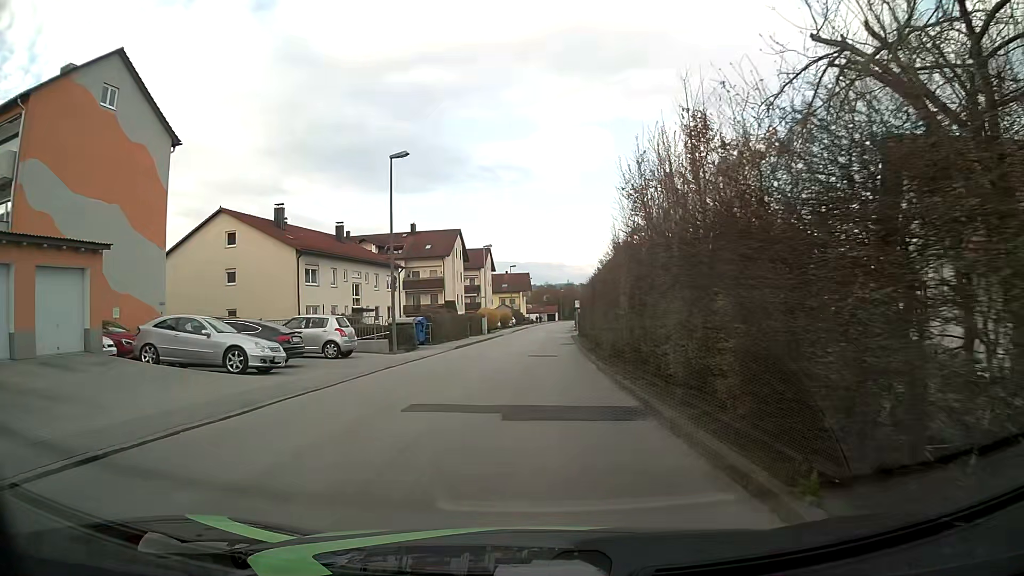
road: unclassified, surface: asphalt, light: Day
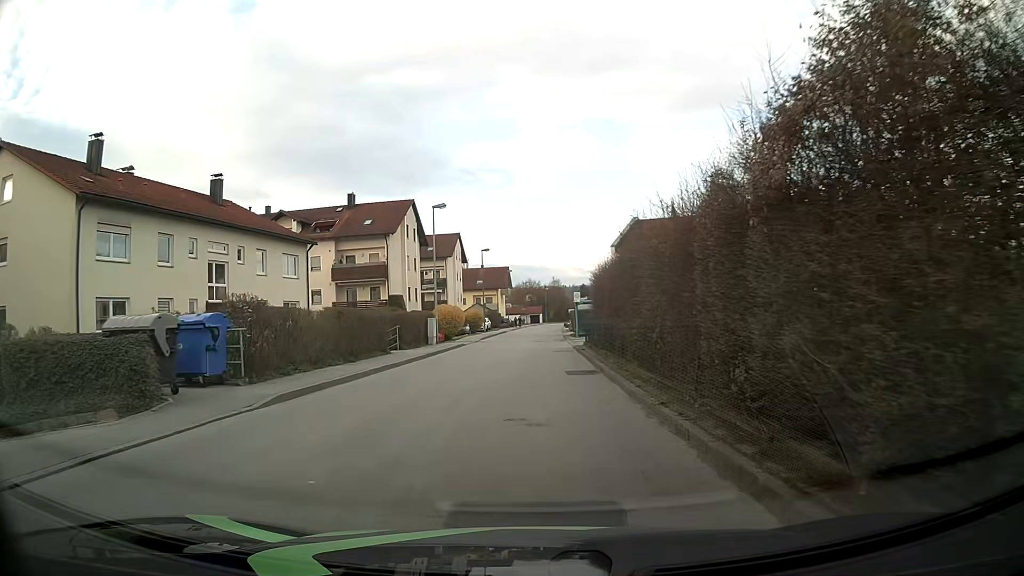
(0.0, +22.3) m; +1°
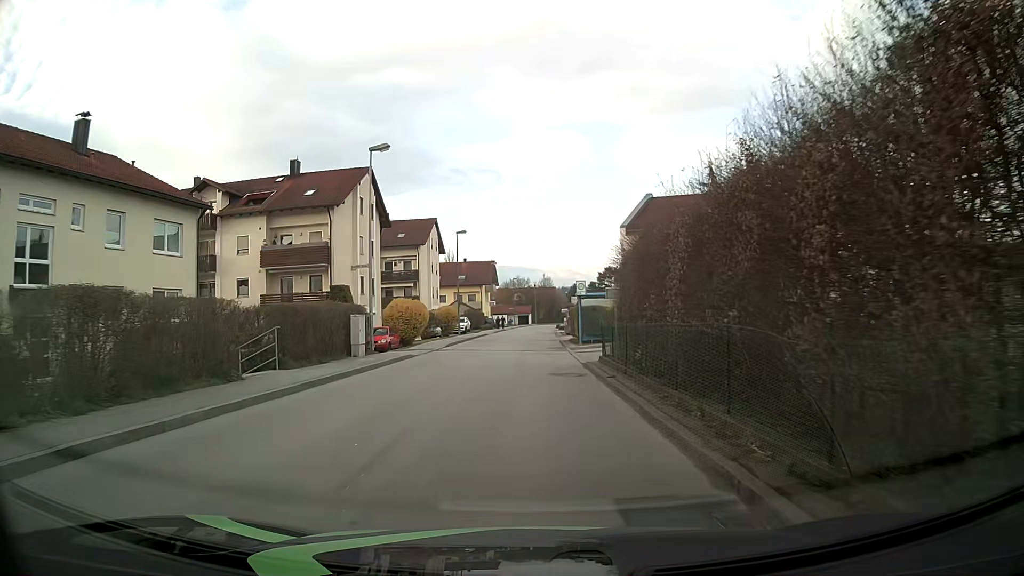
(+0.1, +13.4) m; 0°
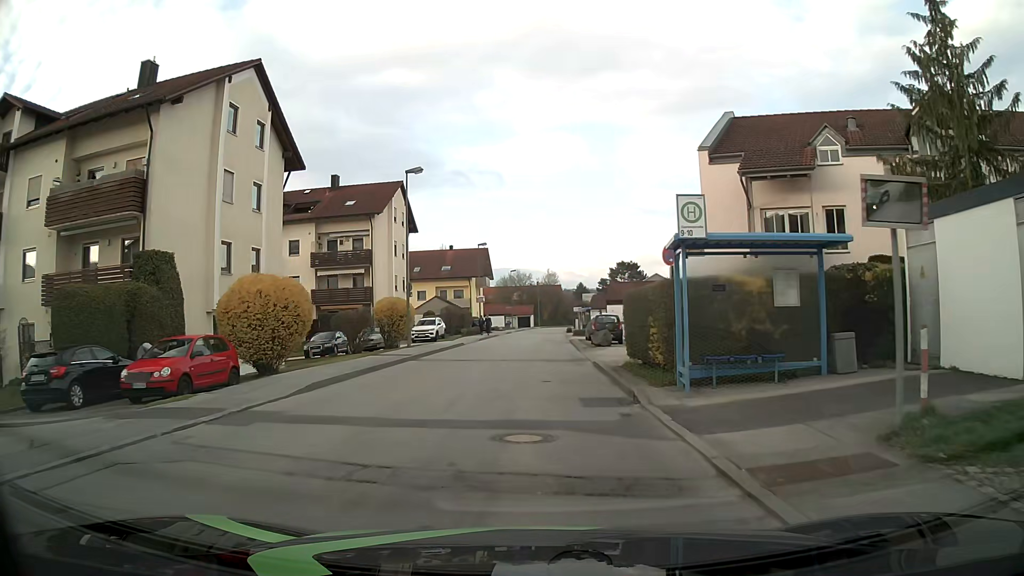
(0.0, +22.4) m; 0°
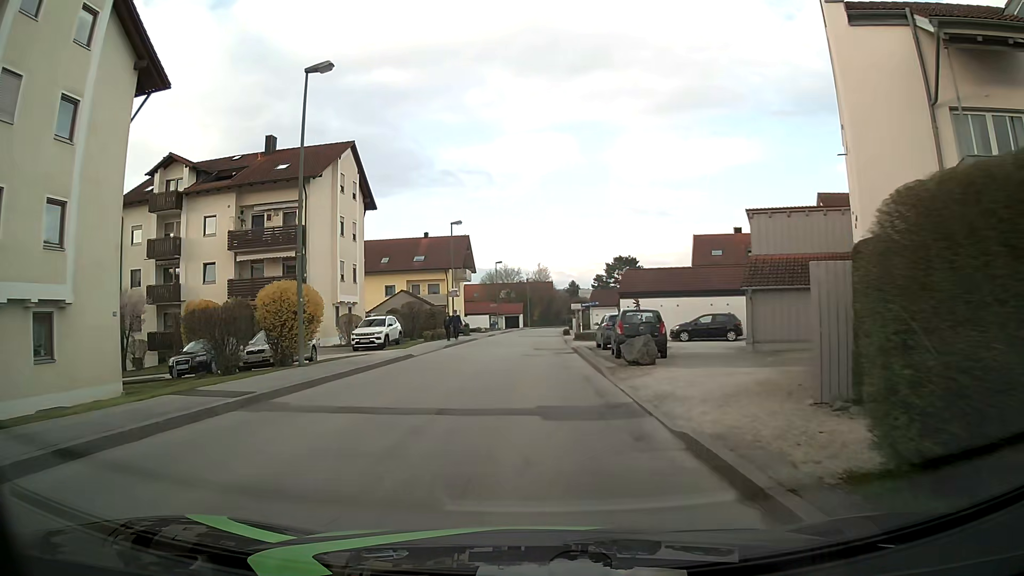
(+0.1, +13.3) m; +1°
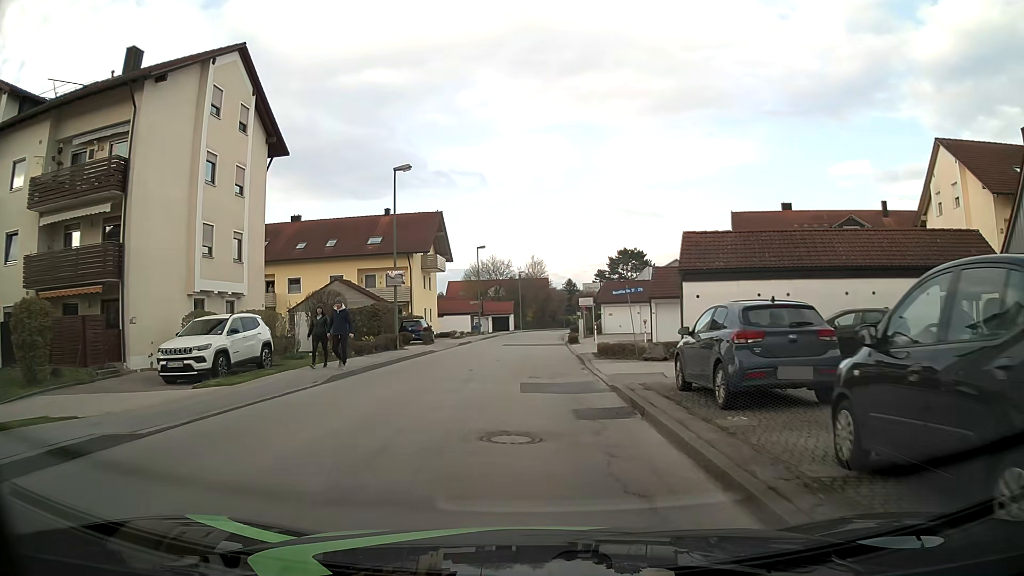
(+0.2, +17.8) m; +1°
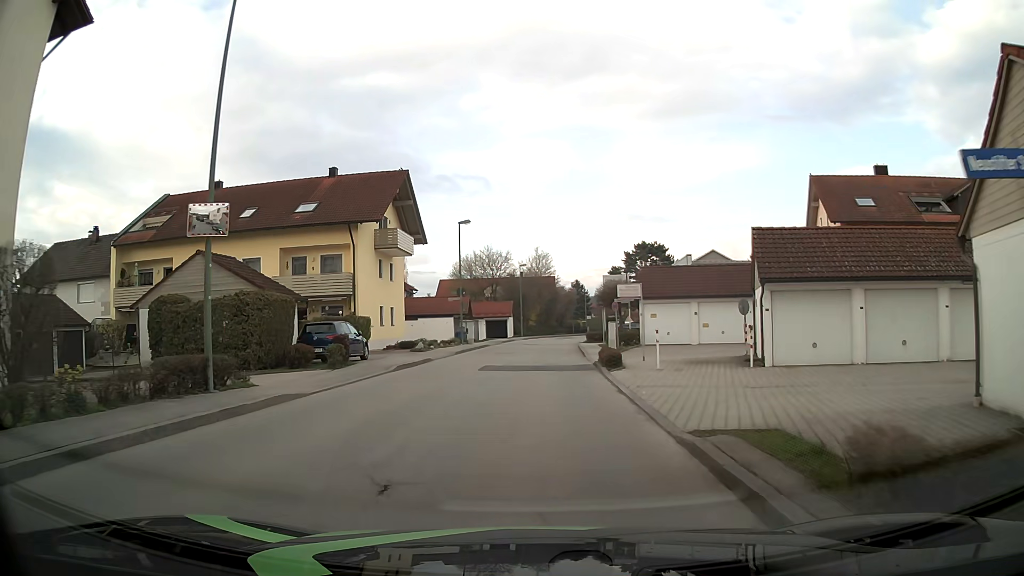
(0.0, +17.9) m; 0°
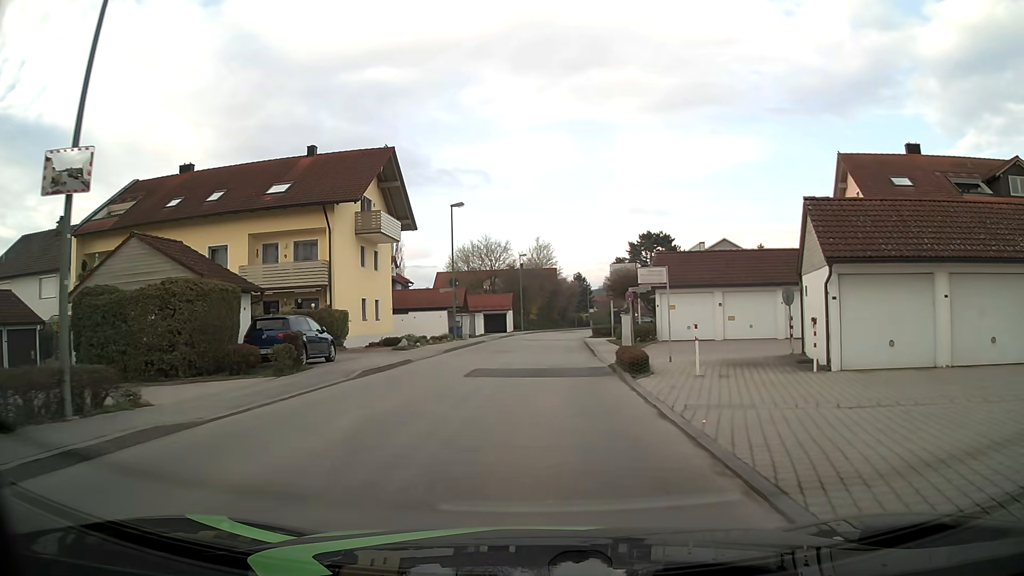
(-0.1, +4.4) m; -1°
(0, +10) (0, +20) (0, +30) (+1, +40) (+2, +50) (+3, +60) (+4, +70) (+6, +80) (+8, +89) (+11, +99) m
